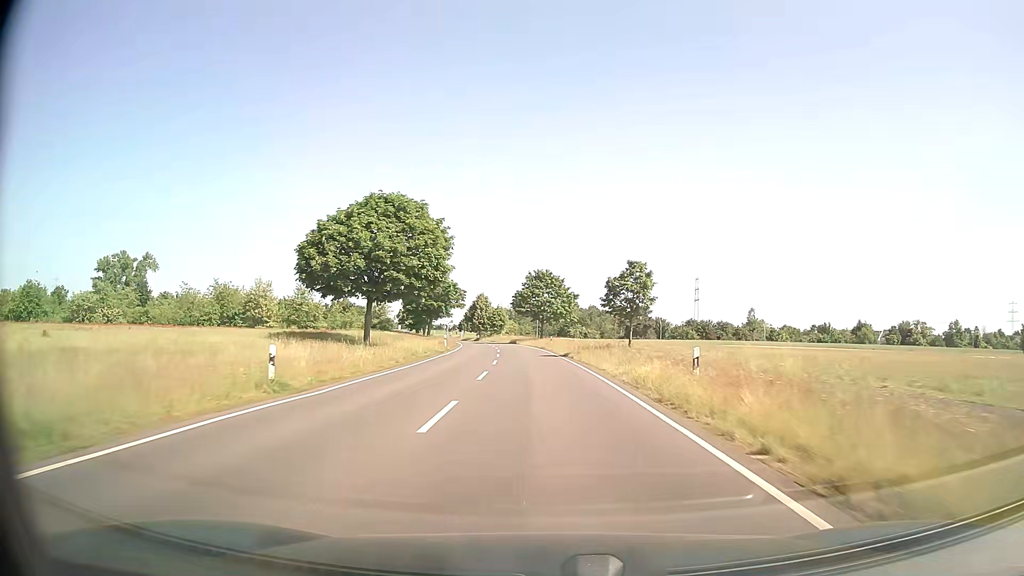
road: secondary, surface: asphalt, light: Day
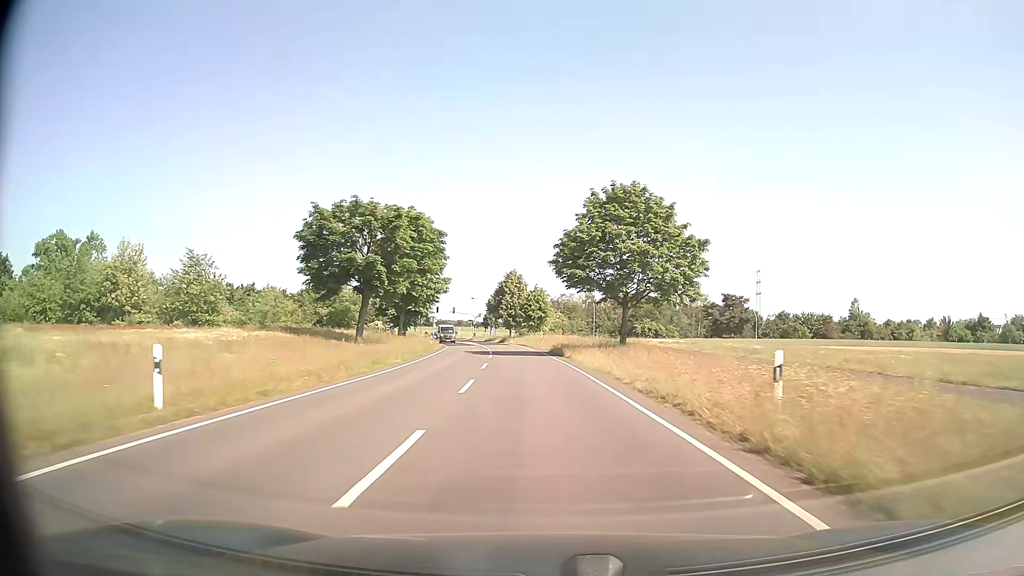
(-2.0, +52.0) m; -4°
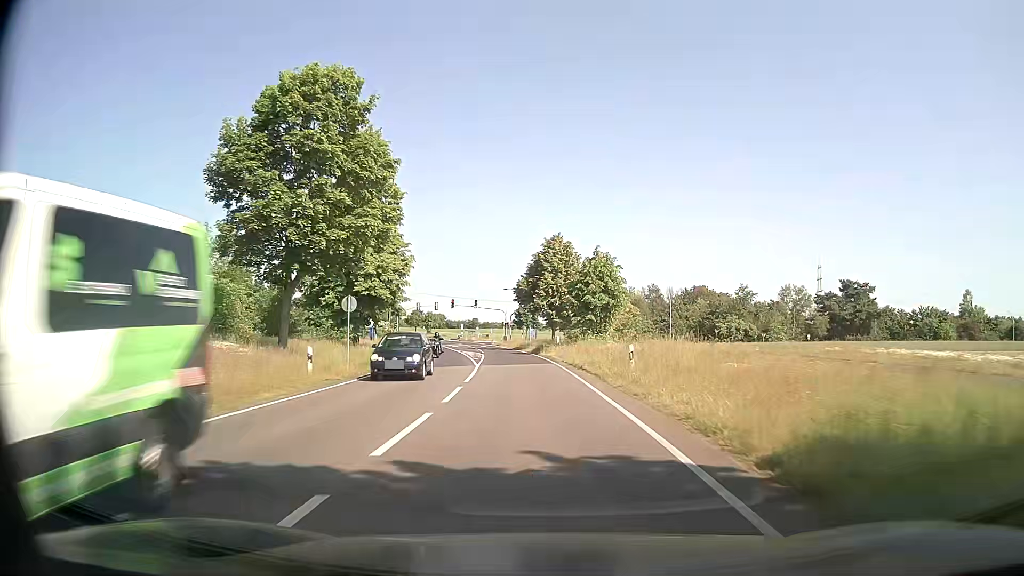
(-1.2, +39.3) m; -4°
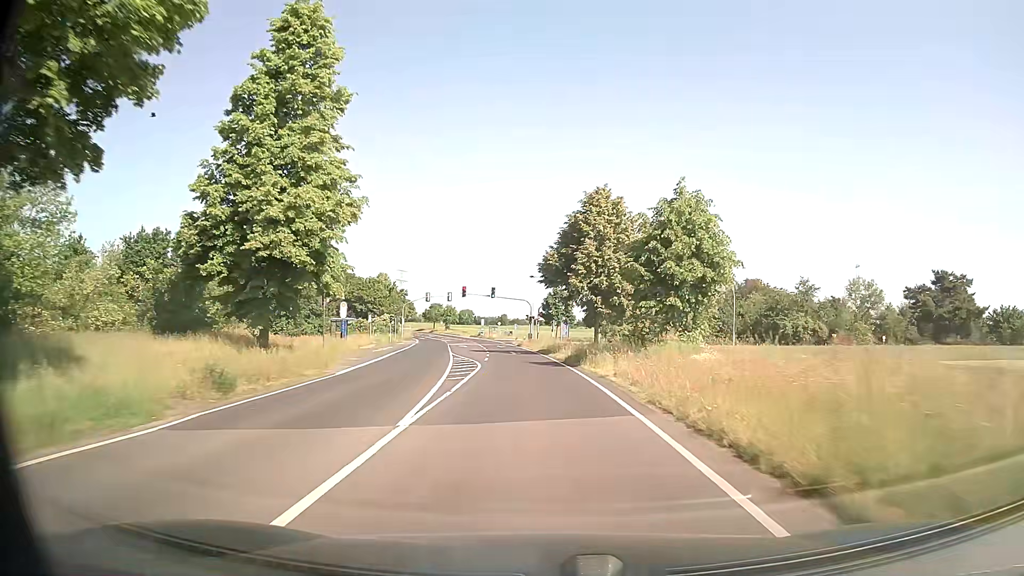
(-0.4, +20.4) m; -3°
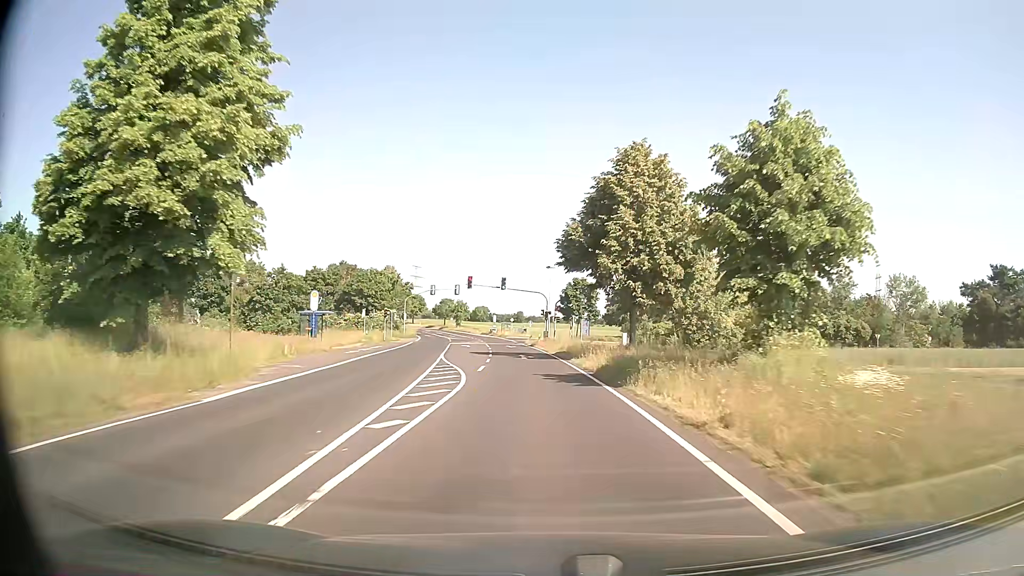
(-0.1, +10.4) m; -1°
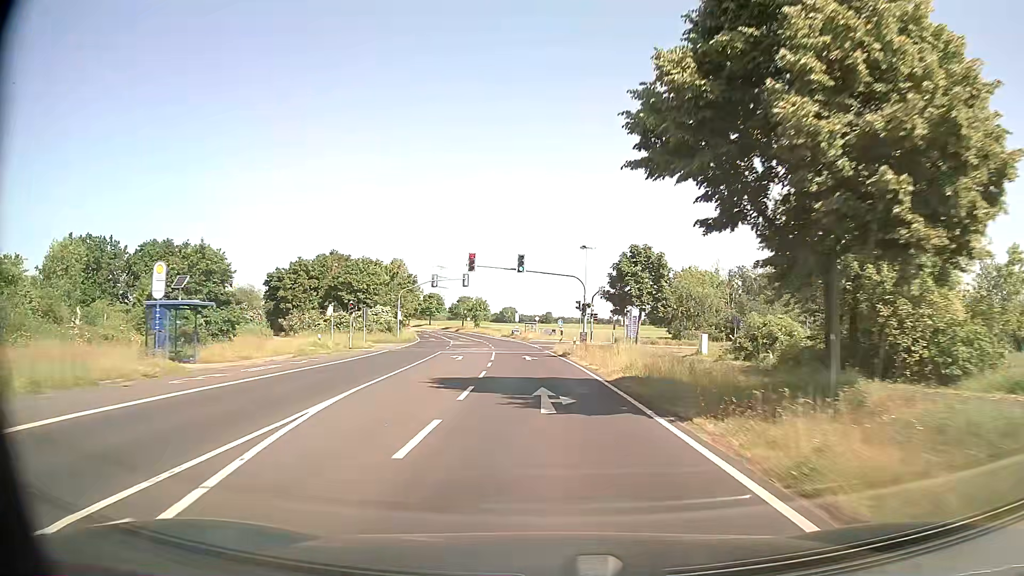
(-0.6, +20.9) m; -2°
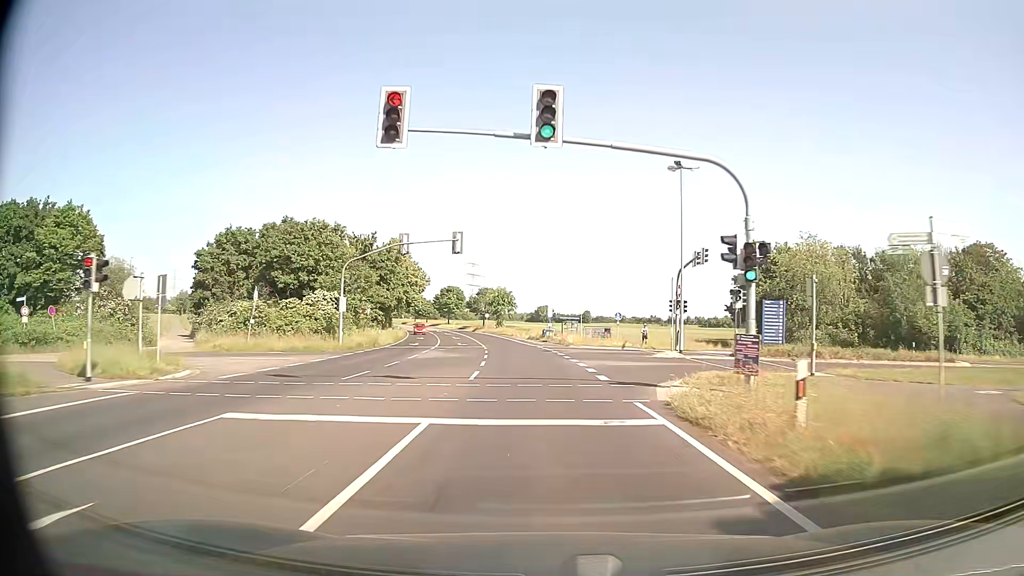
(-1.0, +31.8) m; -3°
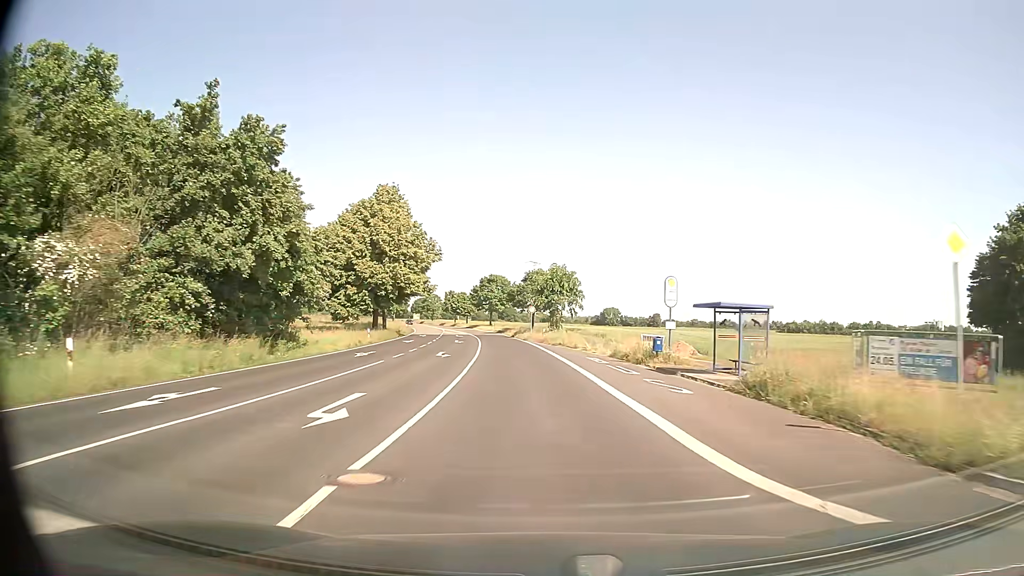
(-1.8, +42.6) m; -5°
(0, +10) (-1, +20) (-1, +30) (-2, +40) (-3, +50) (-4, +60) (-6, +70) (-7, +80) (-9, +89) (-11, +99) m
